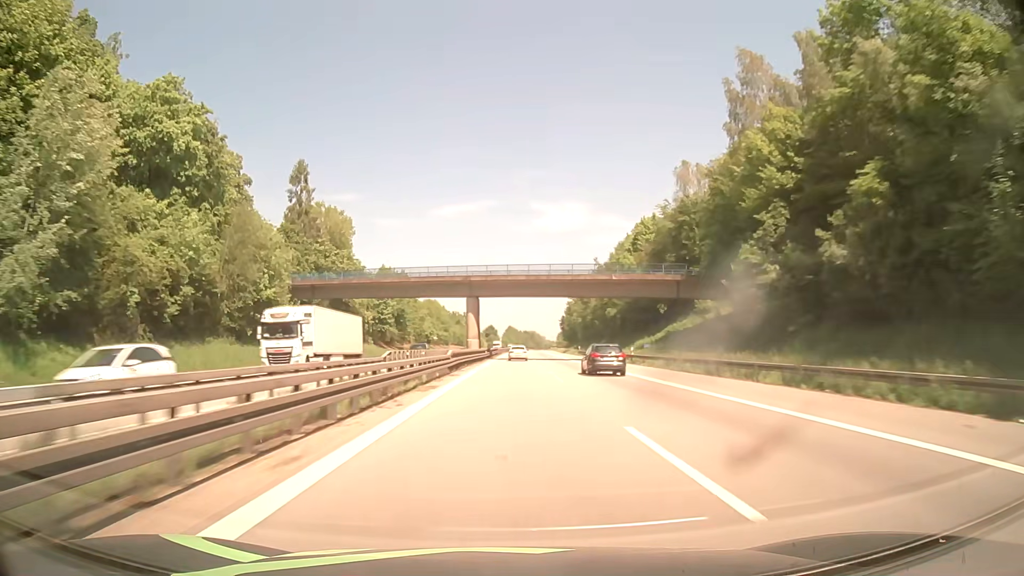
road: motorway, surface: asphalt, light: Day
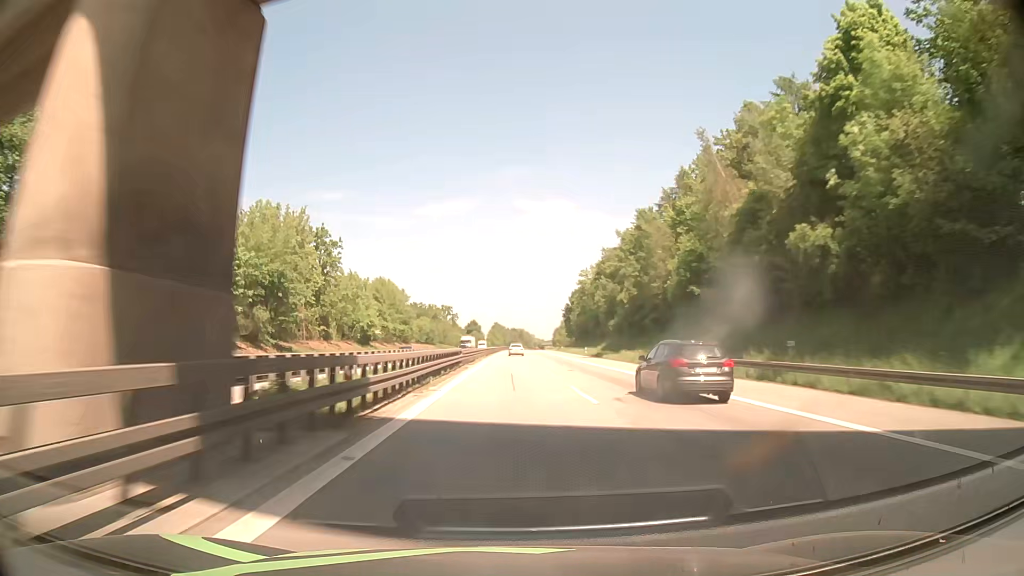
(+0.9, +66.1) m; +1°
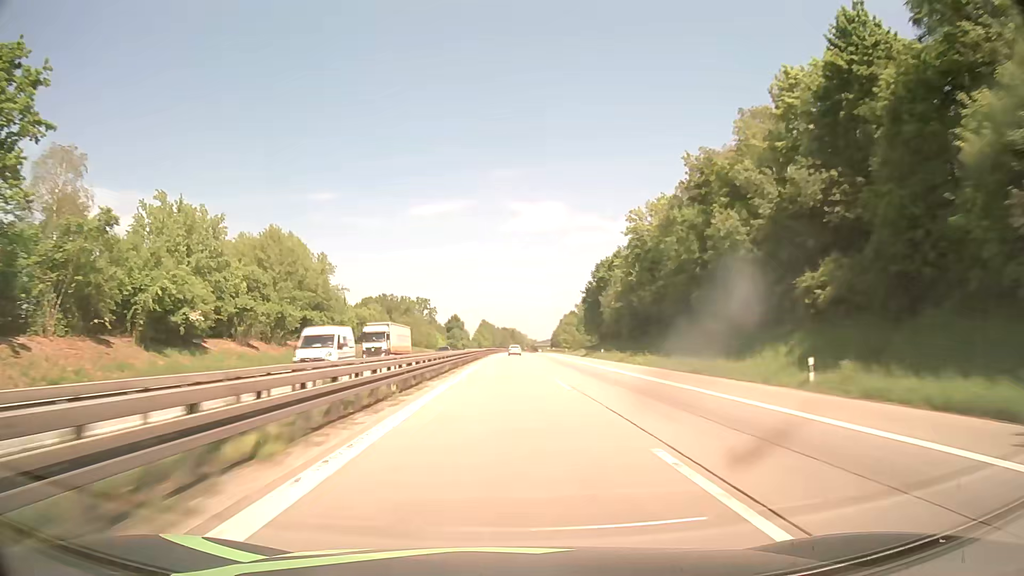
(+0.5, +68.0) m; +1°
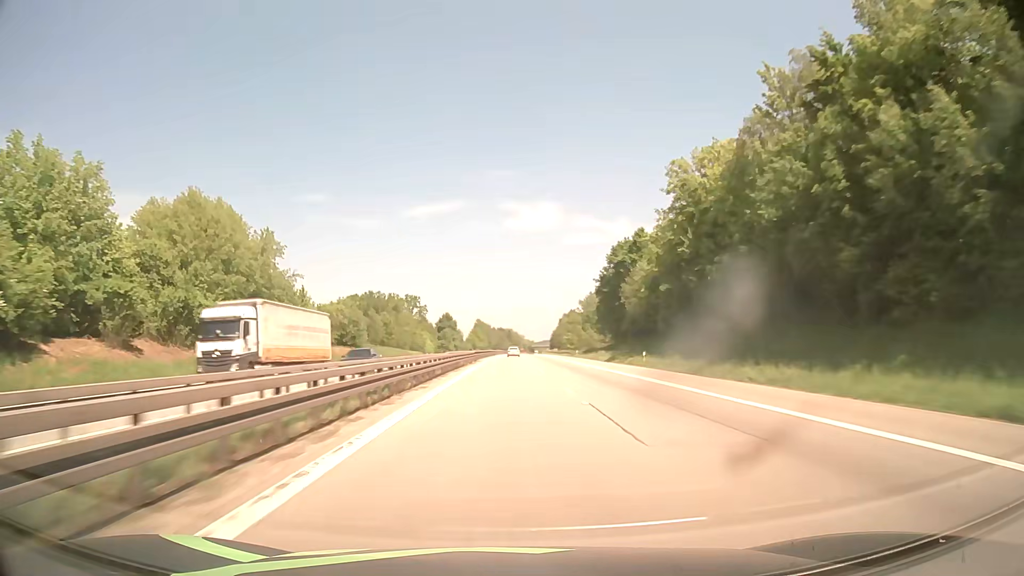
(+0.1, +23.1) m; 0°
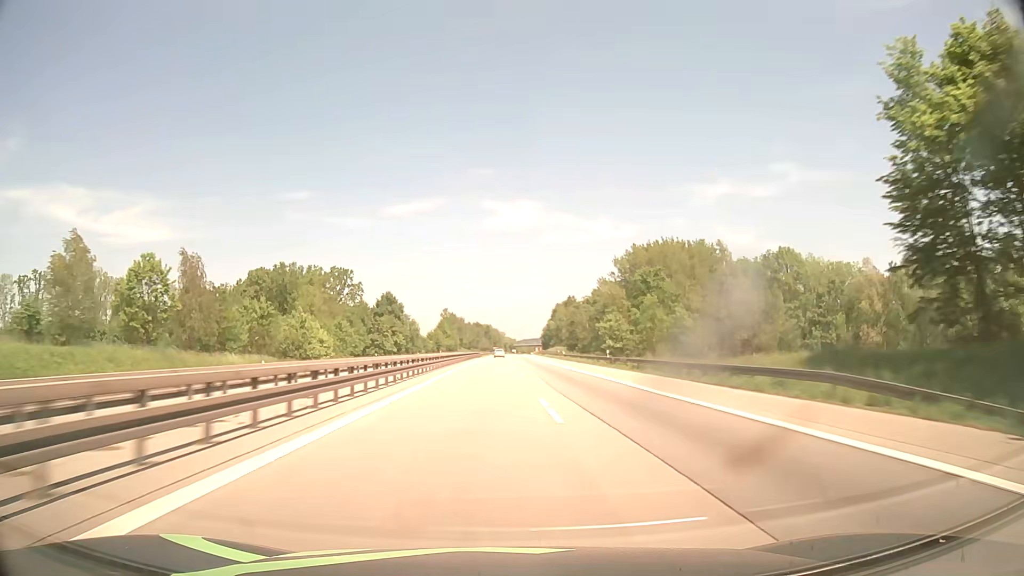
(+1.5, +94.2) m; +2°
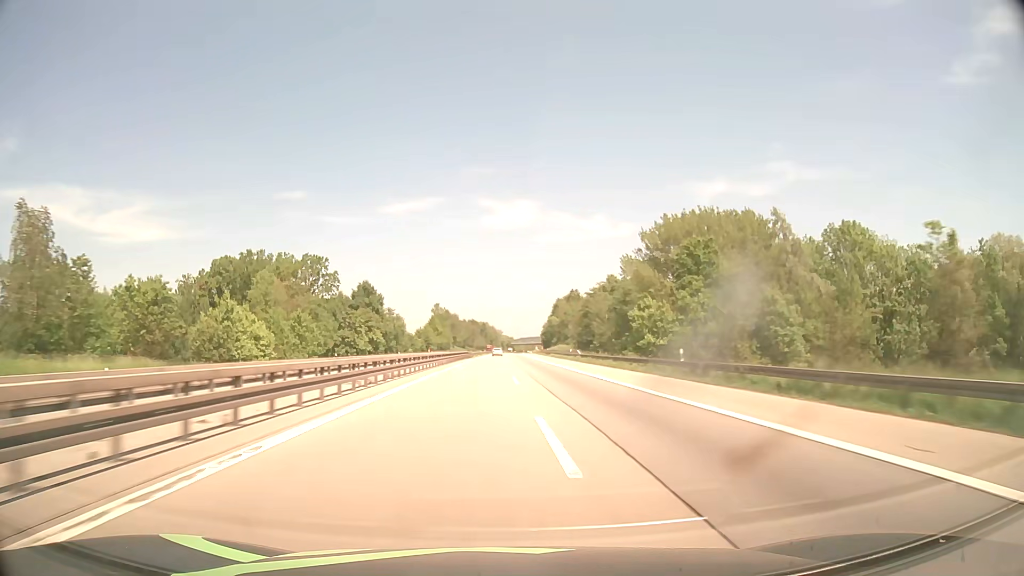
(+0.1, +24.1) m; 0°
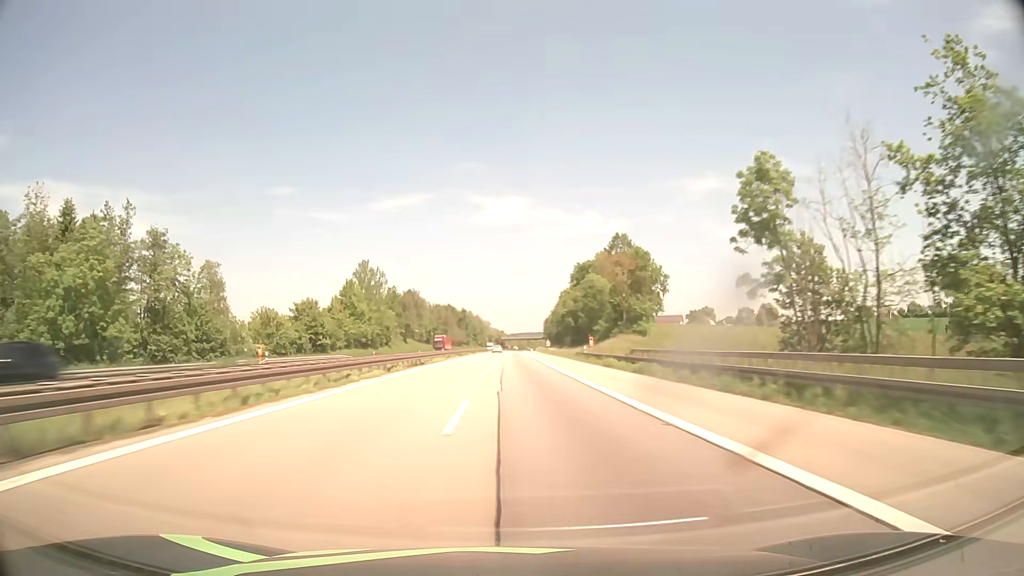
(+1.0, +123.0) m; +1°
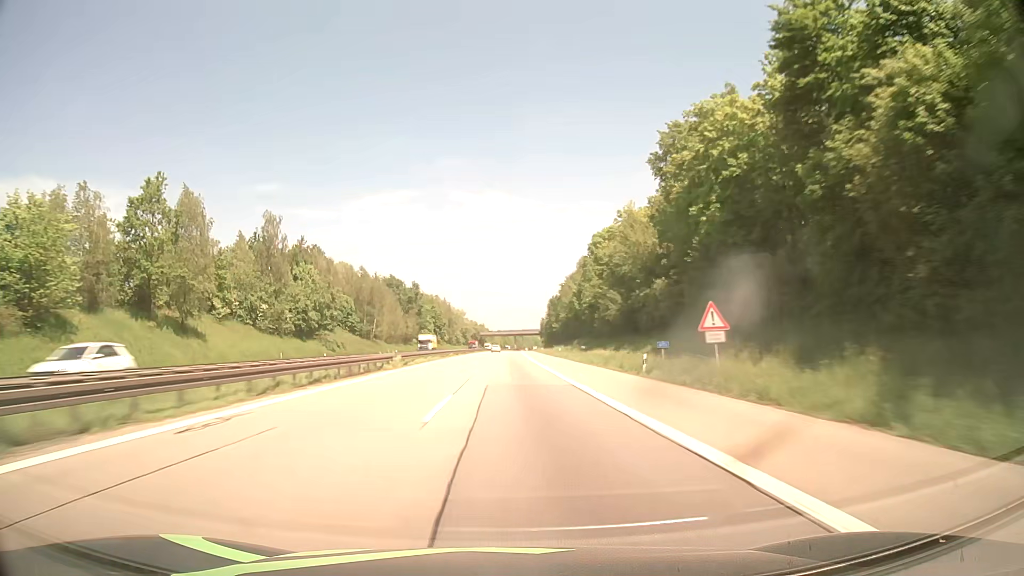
(+1.1, +125.5) m; +1°
(0, +10) (0, +20) (0, +30) (0, +40) (0, +50) (0, +60) (0, +70) (+1, +80) (+1, +90) (+1, +100) m
